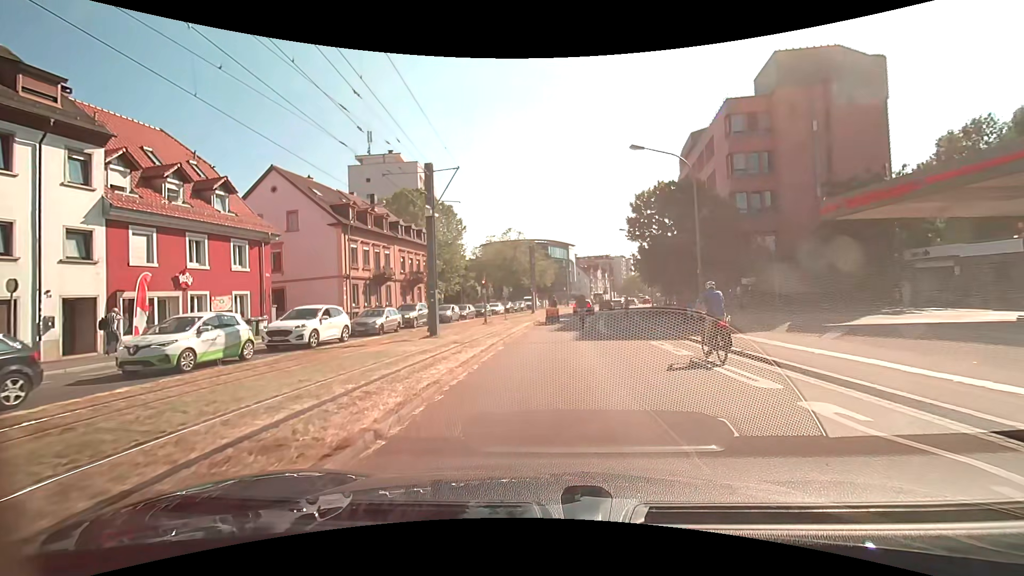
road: secondary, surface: asphalt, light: Day
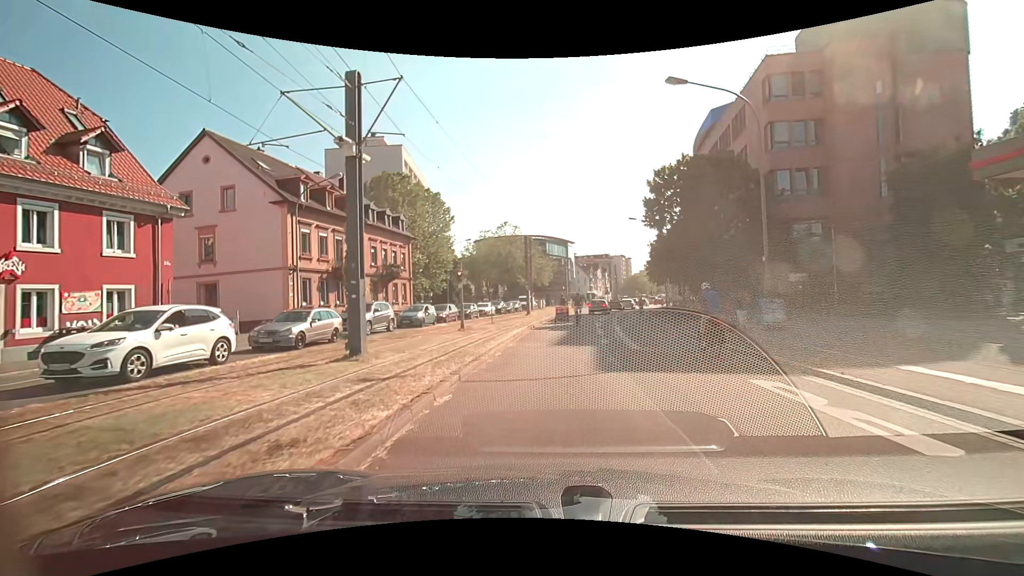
(0.0, +8.2) m; +1°
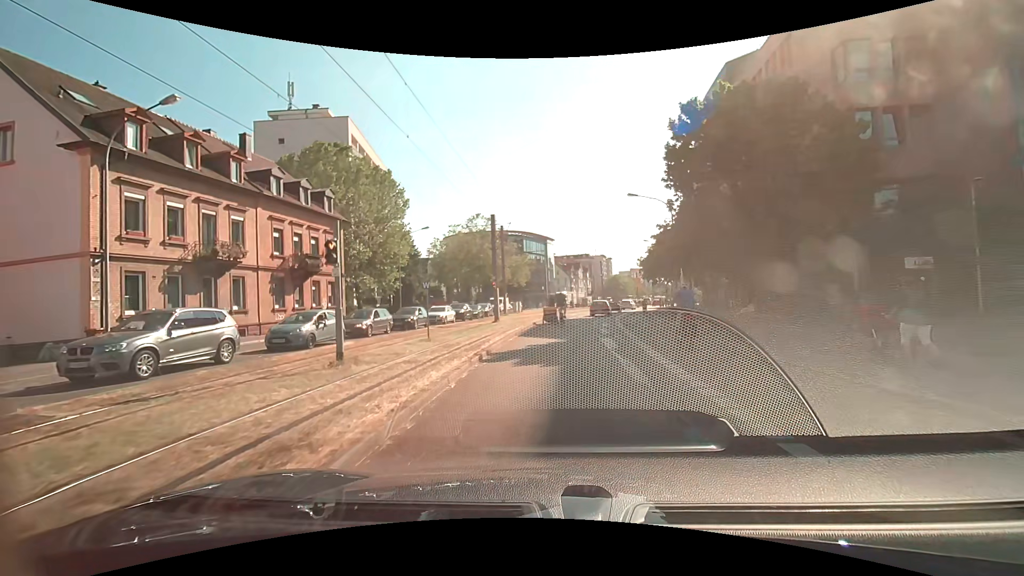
(+0.2, +12.3) m; +2°
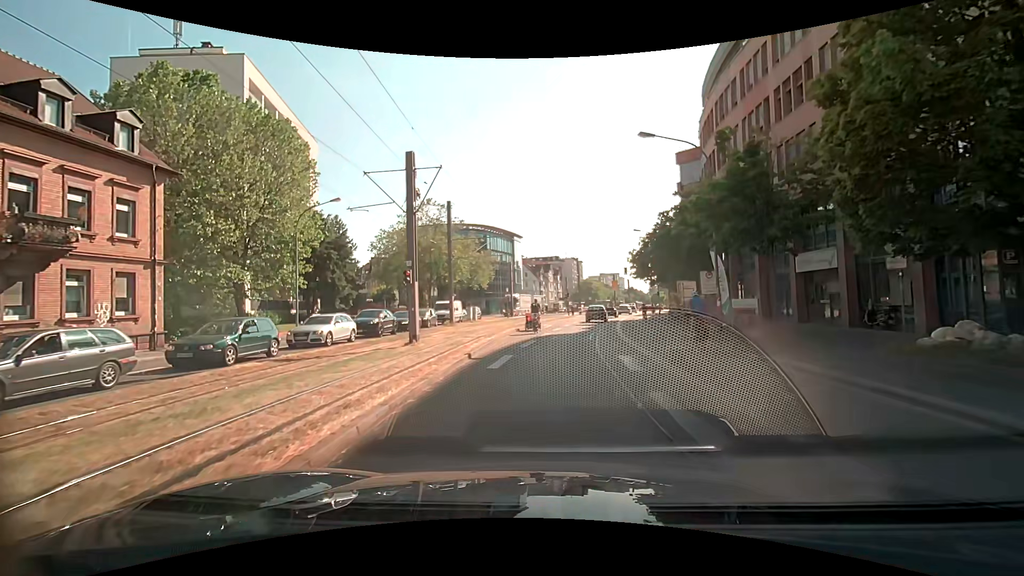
(+0.4, +15.7) m; +4°
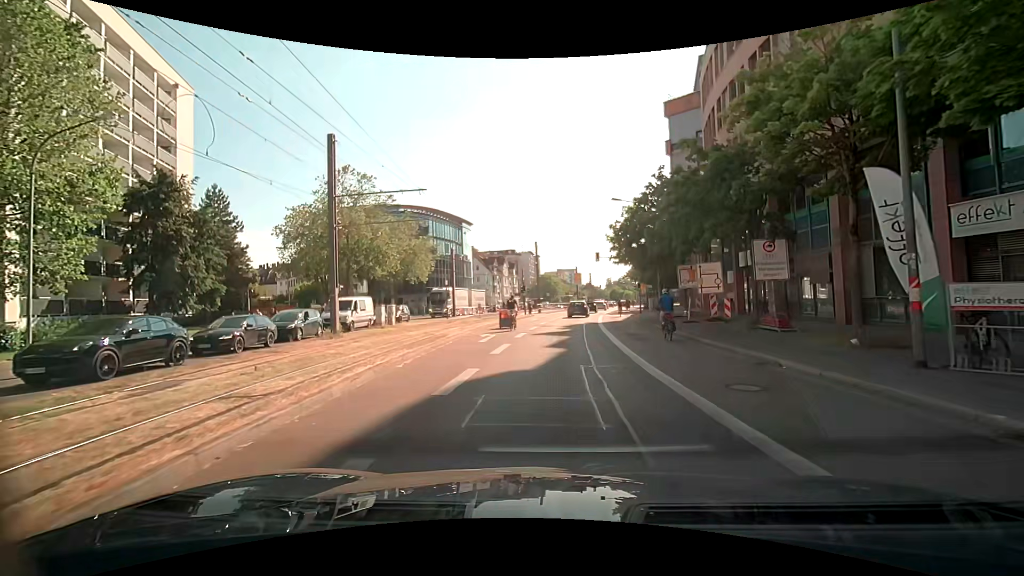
(+0.6, +15.3) m; +5°
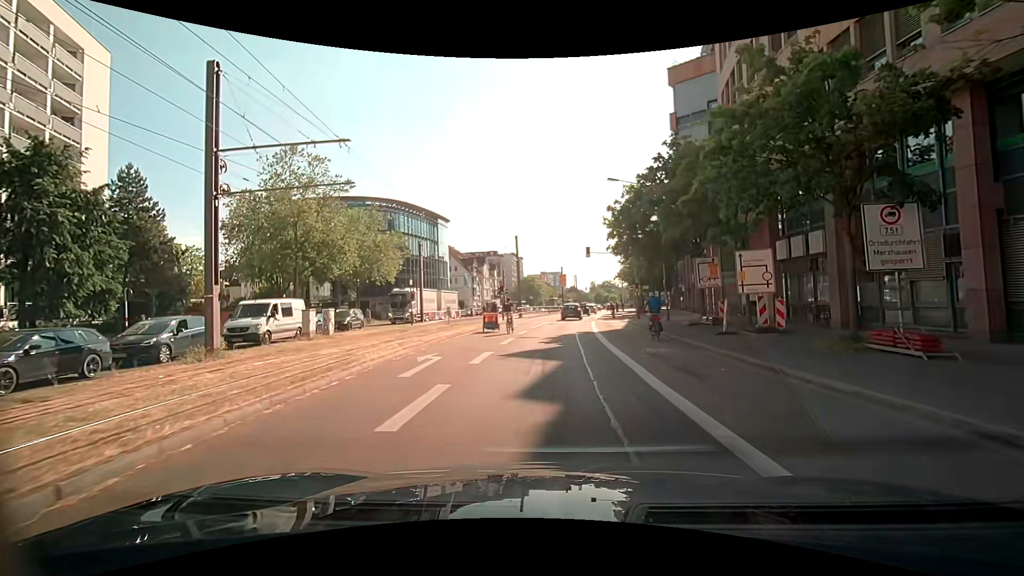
(+0.1, +7.9) m; +1°
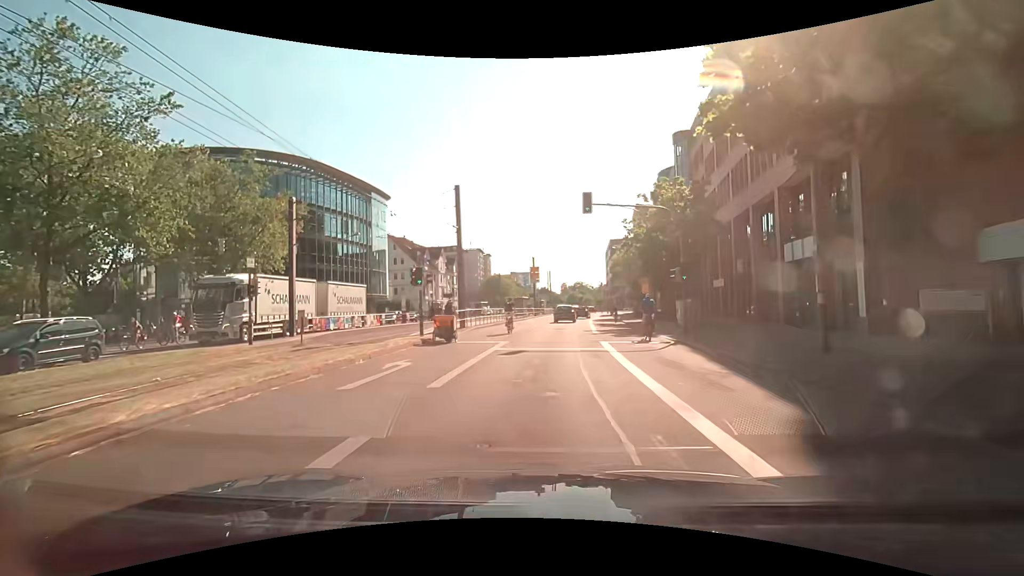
(+0.7, +21.5) m; +3°
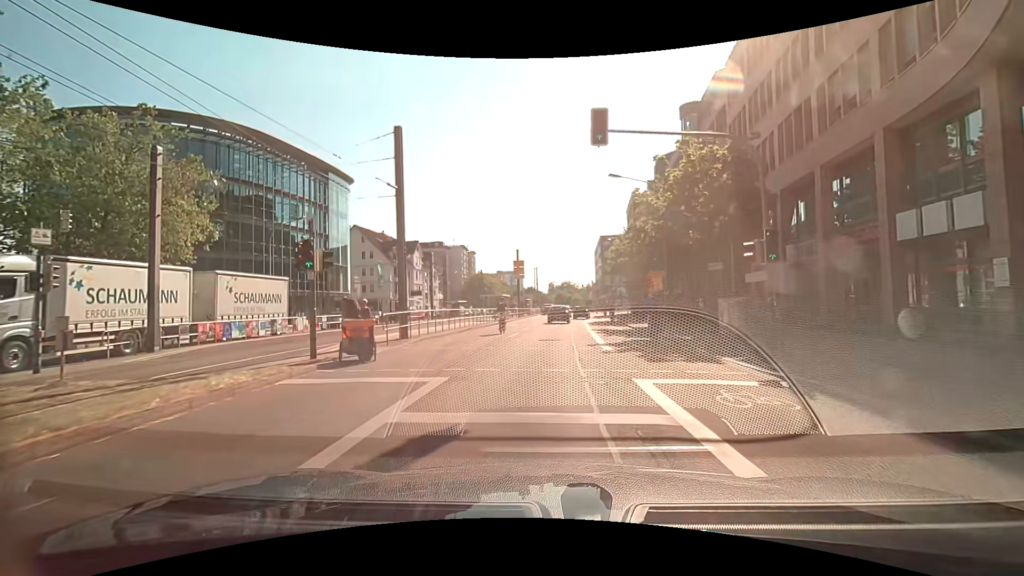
(+0.2, +9.5) m; +2°
(0, +10) (0, +20) (+1, +30) (+1, +40) (+2, +50) (+4, +60) (+5, +70) (+7, +80) (+9, +89) (+11, +99) m
